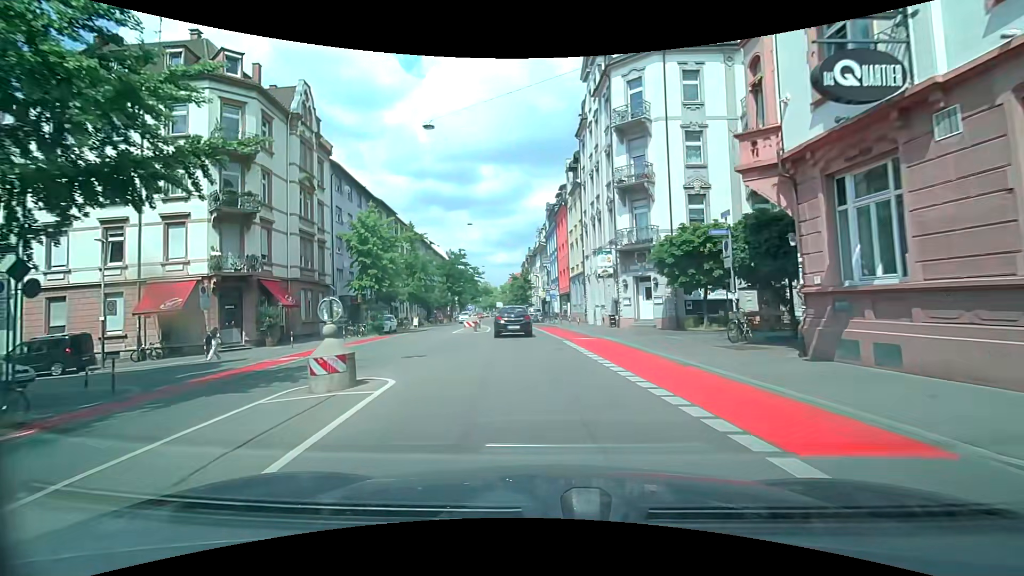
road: secondary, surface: asphalt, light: Day
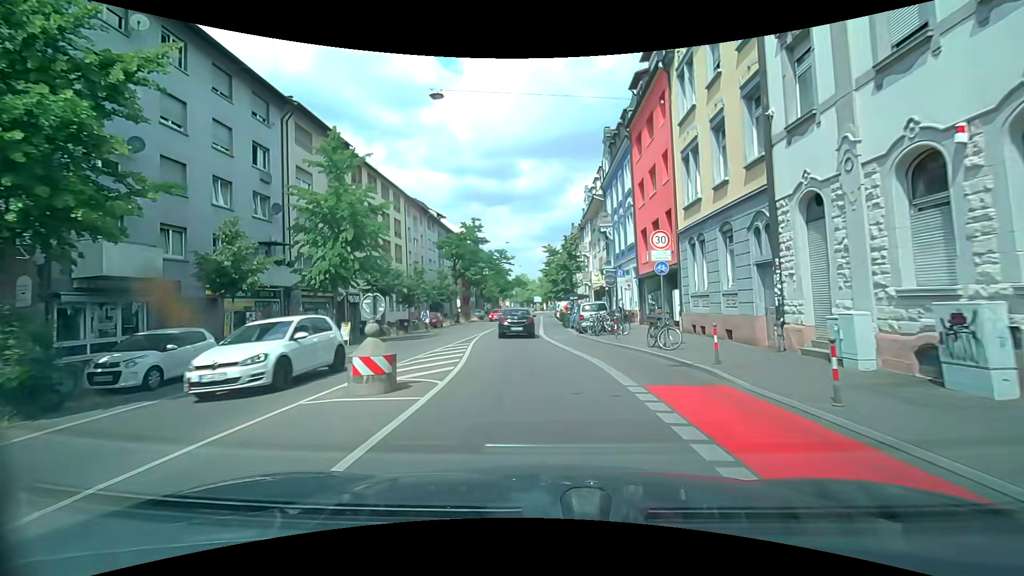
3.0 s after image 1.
(-0.9, +28.0) m; -3°
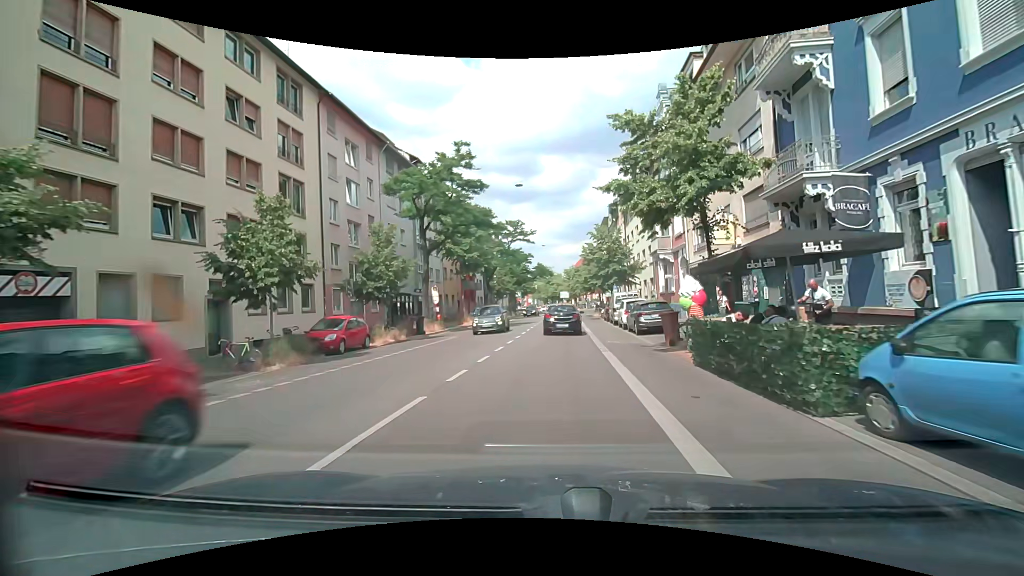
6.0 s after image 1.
(-1.1, +27.9) m; -3°
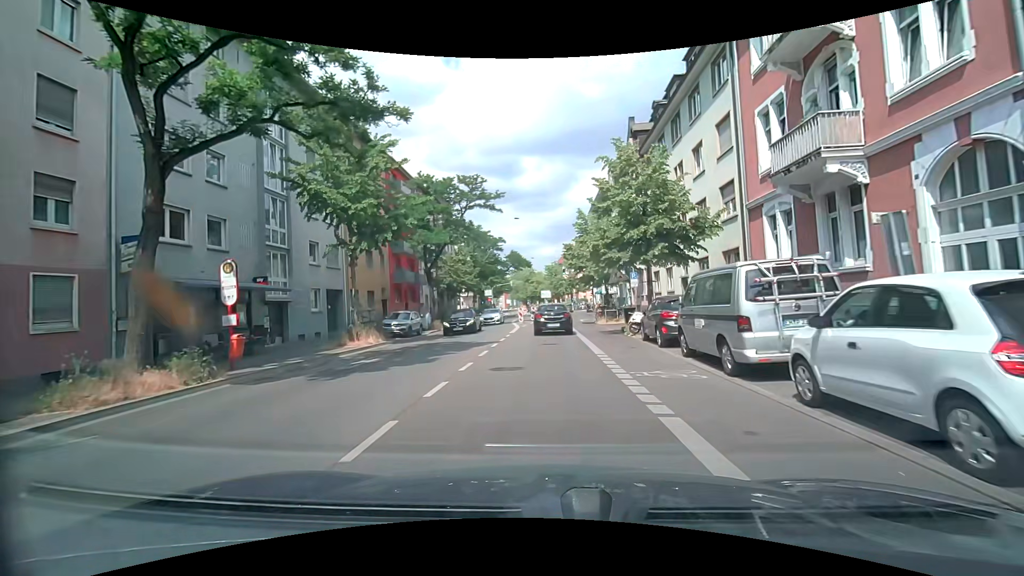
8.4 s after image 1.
(+0.5, +22.4) m; +2°
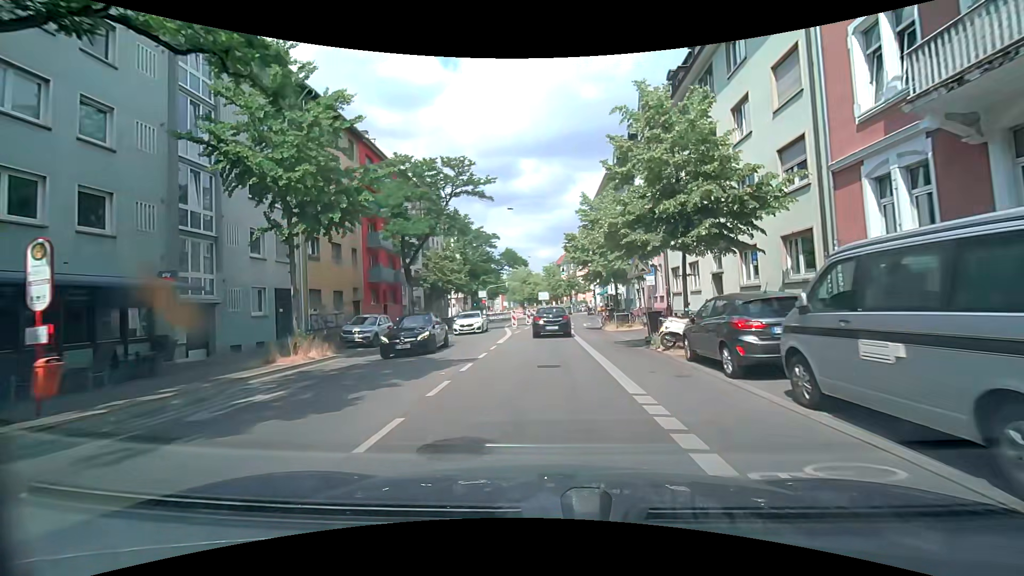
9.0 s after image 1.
(0.0, +5.6) m; 0°
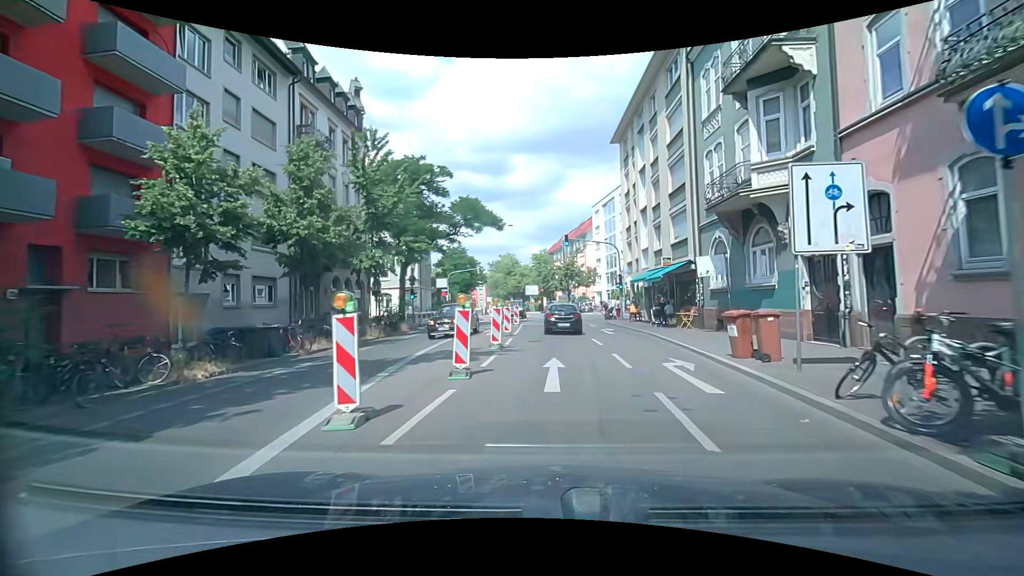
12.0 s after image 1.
(+0.3, +28.0) m; +1°
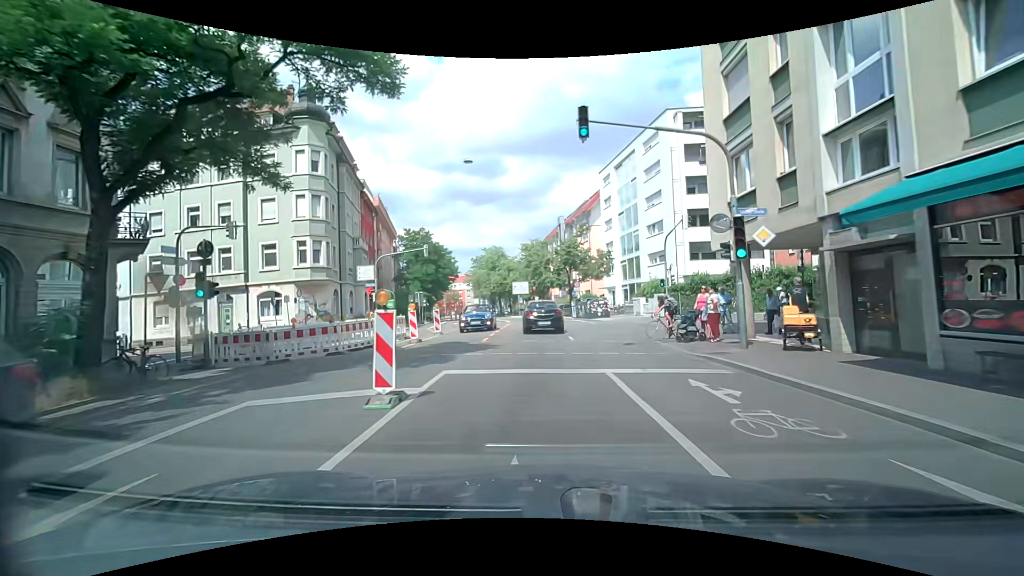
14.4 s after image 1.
(+0.4, +23.4) m; +1°
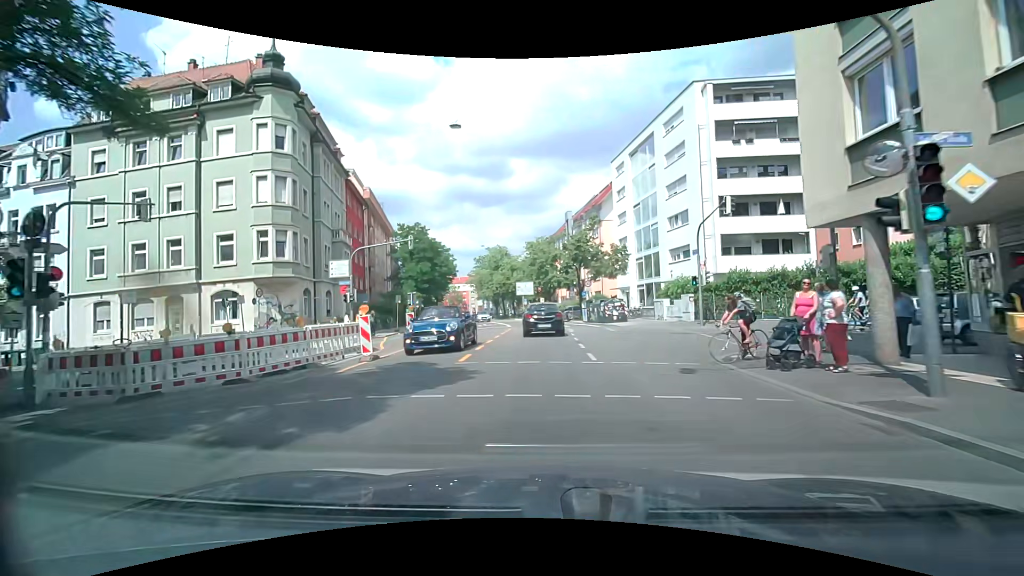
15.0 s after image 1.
(-0.1, +5.9) m; -1°
(0, +10) (0, +20) (-1, +30) (-1, +40) (-3, +50) (-5, +60) (-7, +69) (-9, +79) (-11, +89) (-13, +99) m
